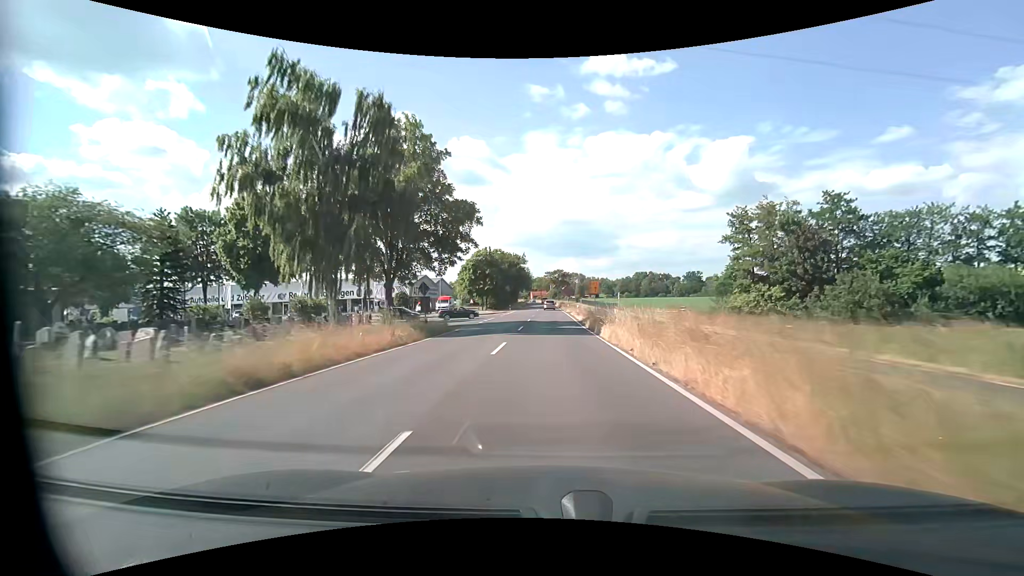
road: tertiary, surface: asphalt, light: Day
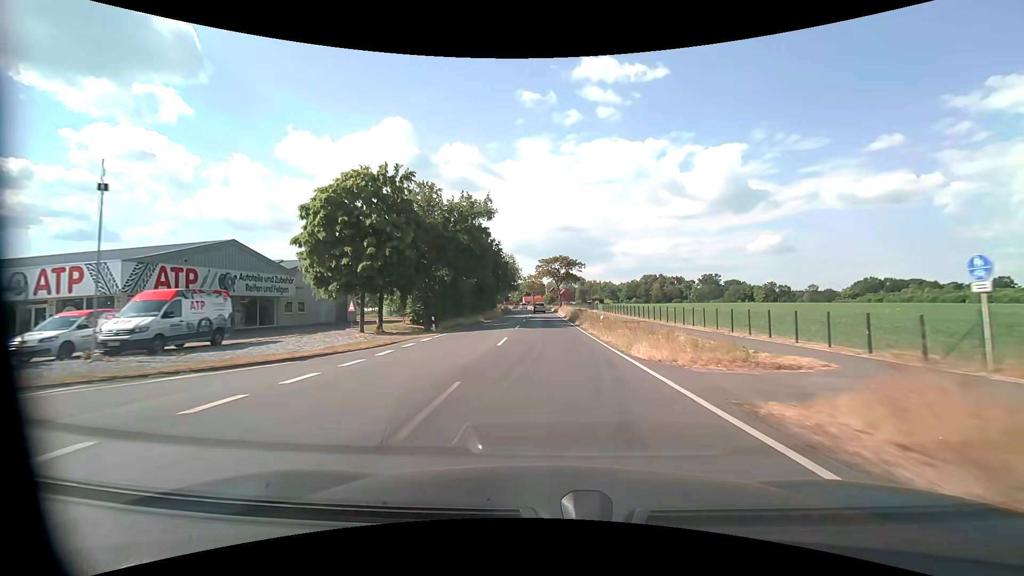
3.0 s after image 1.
(+0.2, +56.4) m; +1°
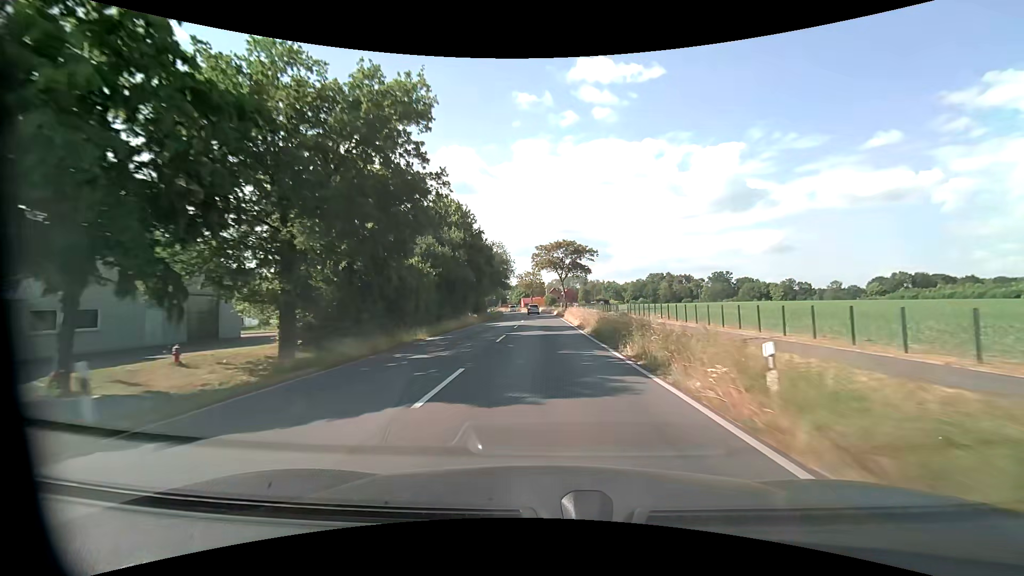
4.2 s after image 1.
(+0.1, +22.6) m; 0°
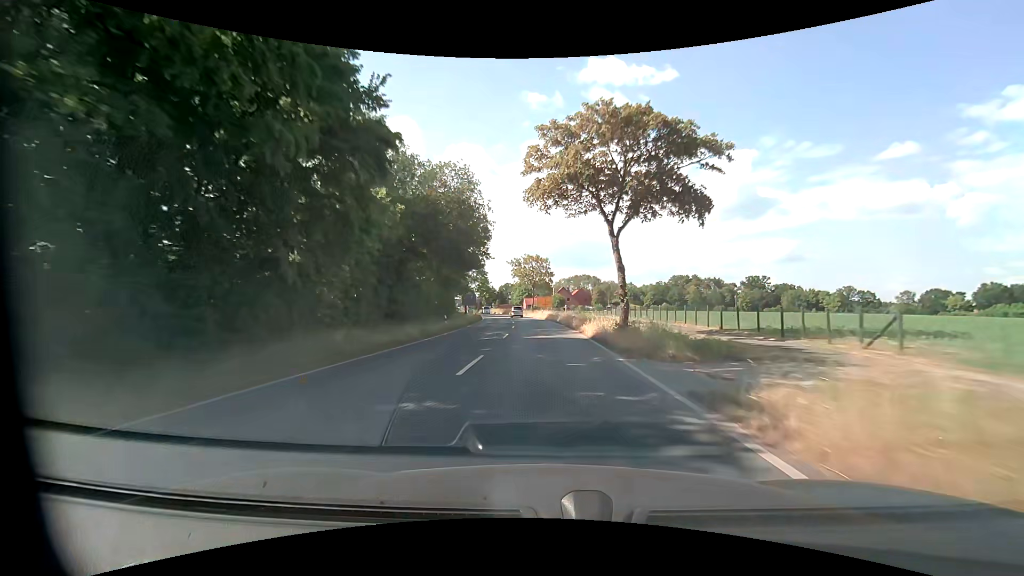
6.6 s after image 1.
(-0.3, +44.9) m; 0°
